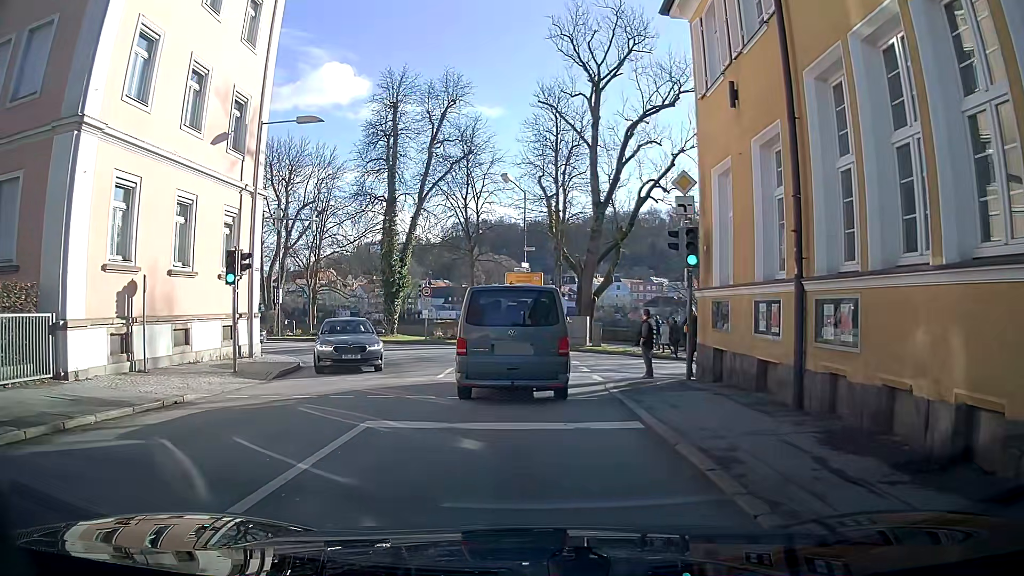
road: primary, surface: asphalt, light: Day
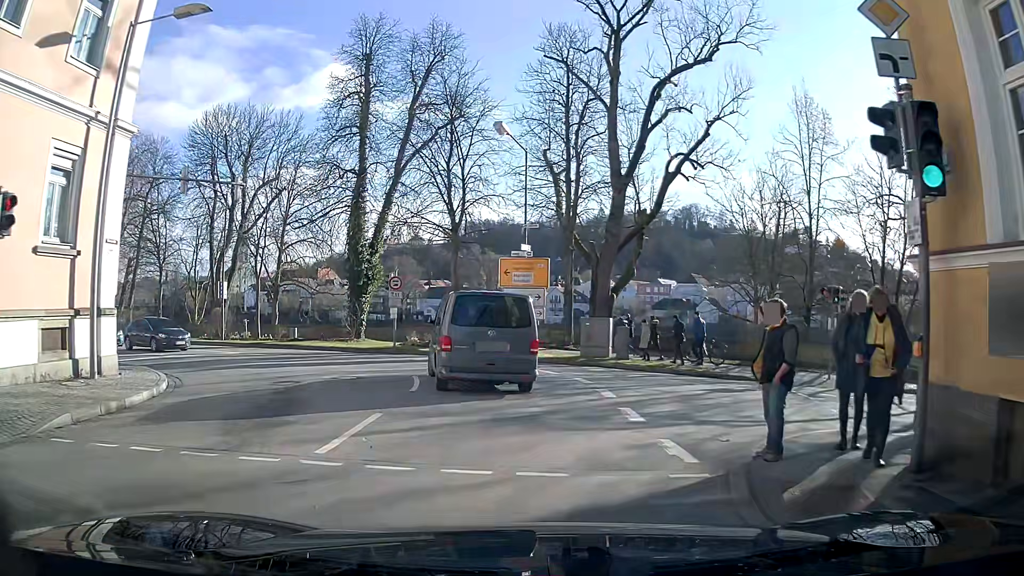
(-0.1, +9.5) m; -2°
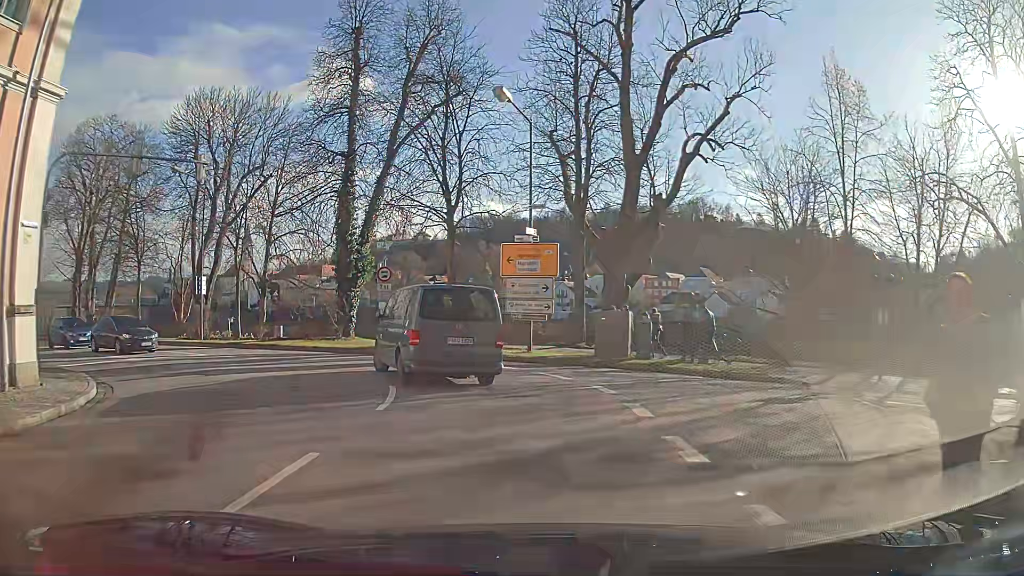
(0.0, +3.4) m; 0°
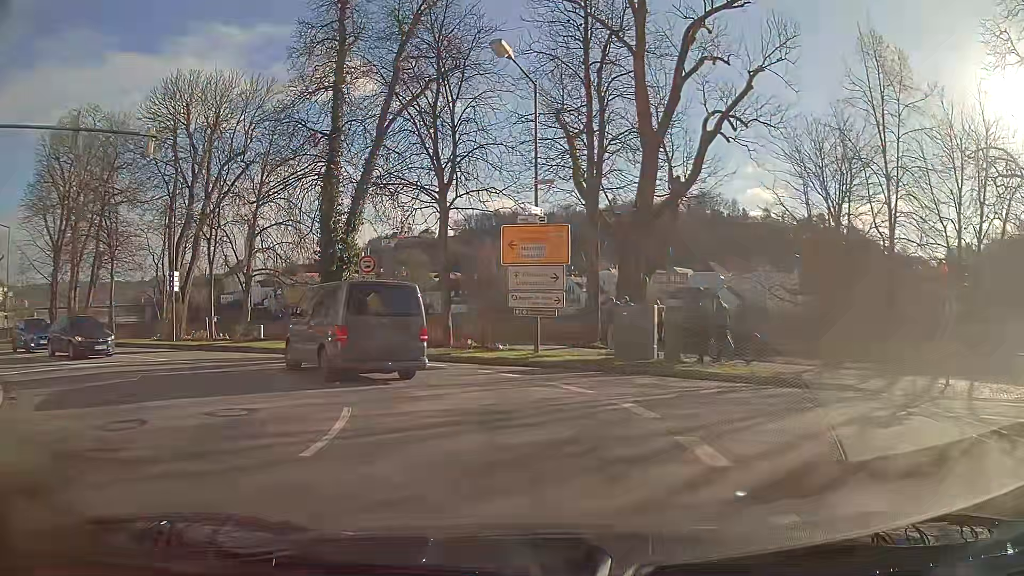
(0.0, +3.5) m; 0°
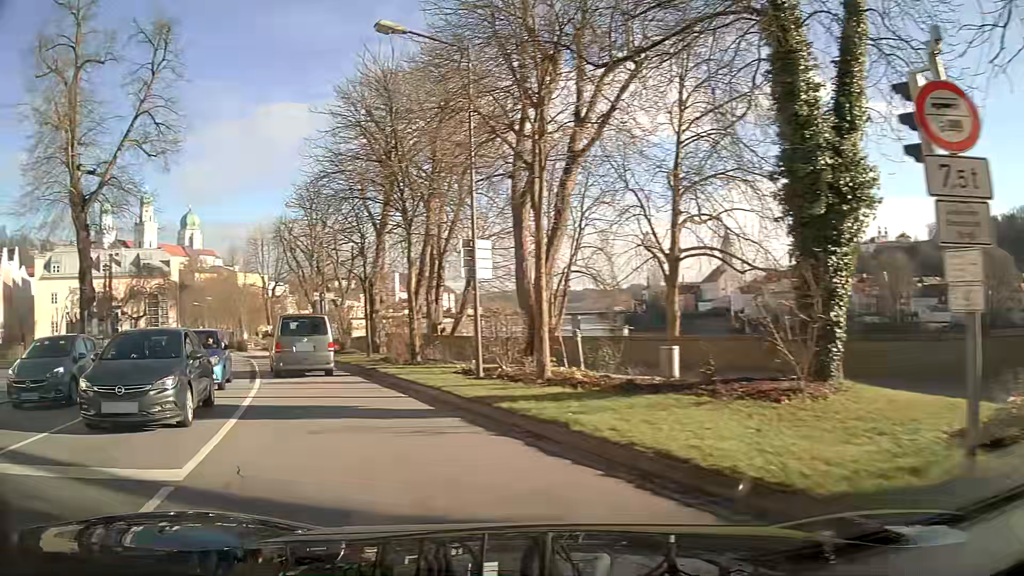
(-5.3, +16.0) m; -47°
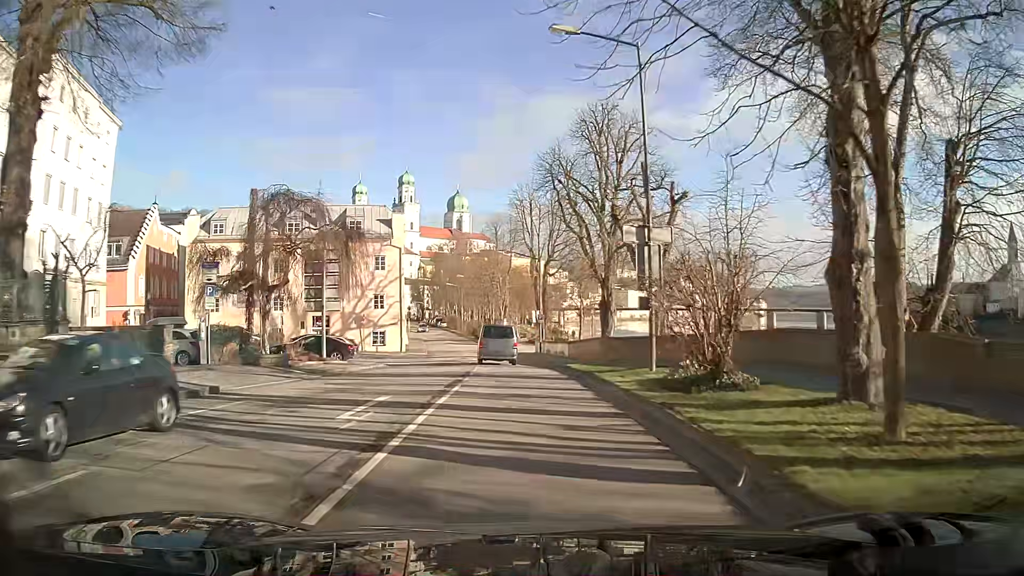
(-6.4, +24.0) m; -19°
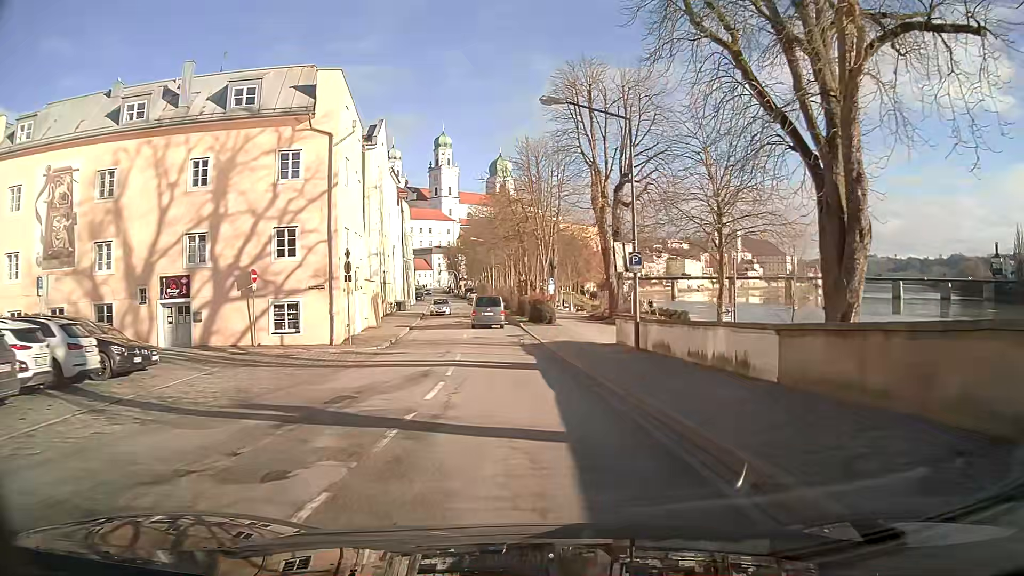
(-1.3, +32.0) m; -5°
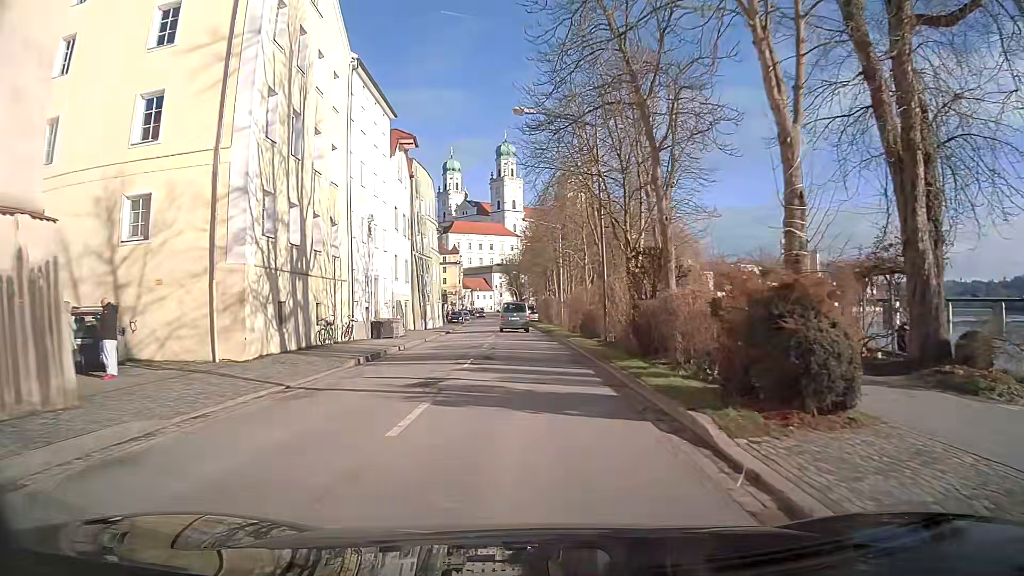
(-1.6, +33.3) m; -6°
